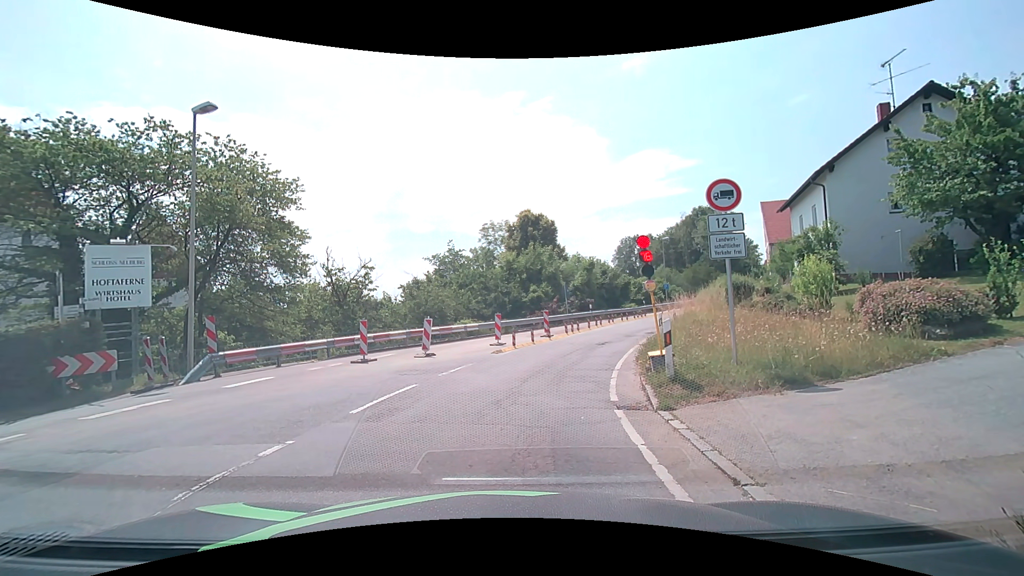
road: secondary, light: Day
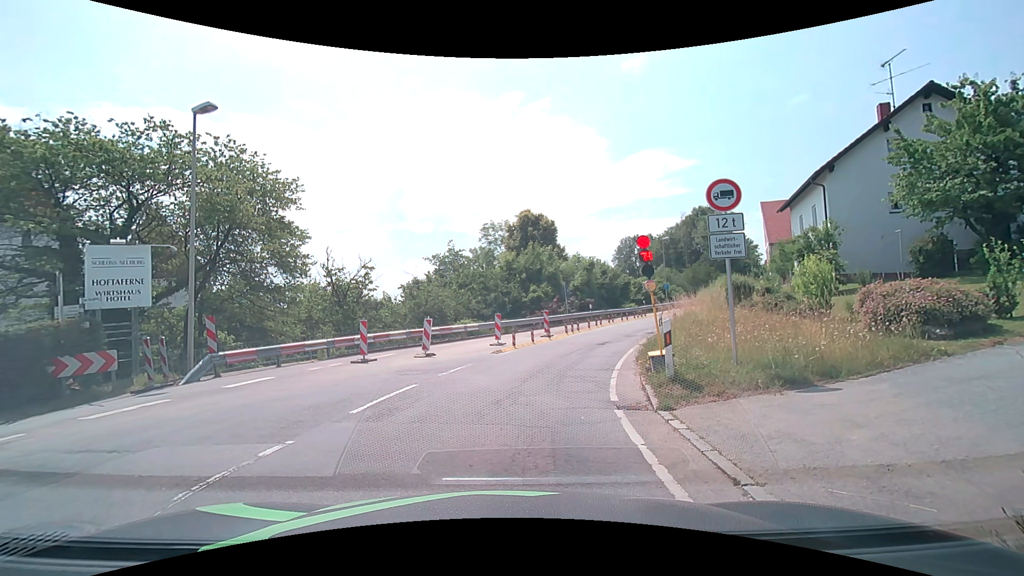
(0.0, 0.0) m; 0°
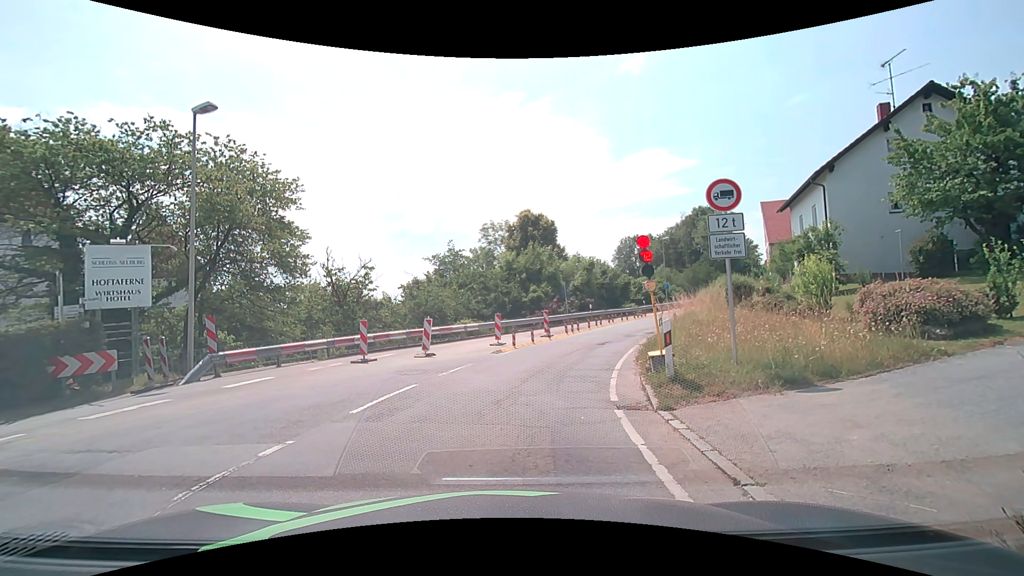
(0.0, 0.0) m; 0°
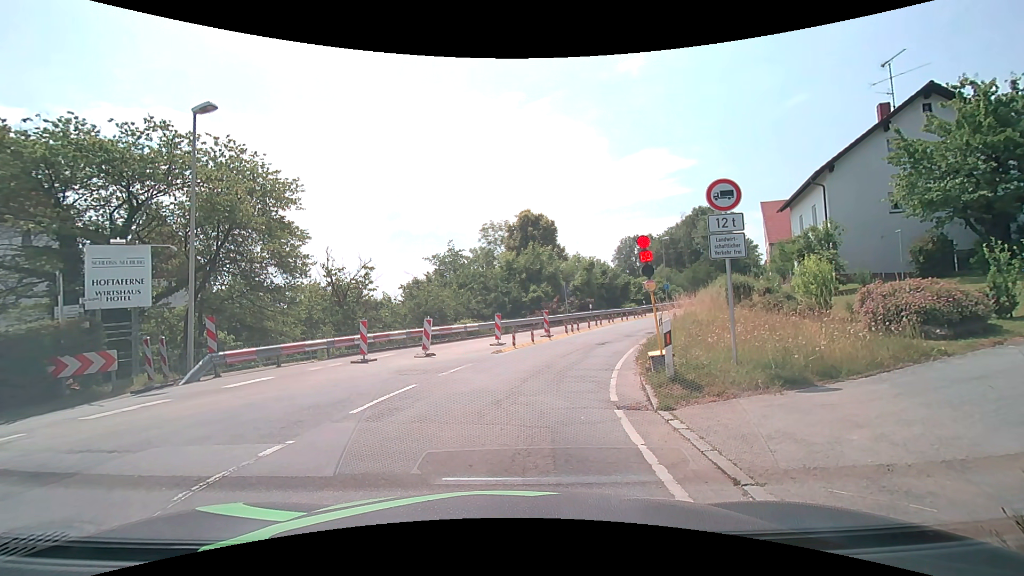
(0.0, 0.0) m; 0°
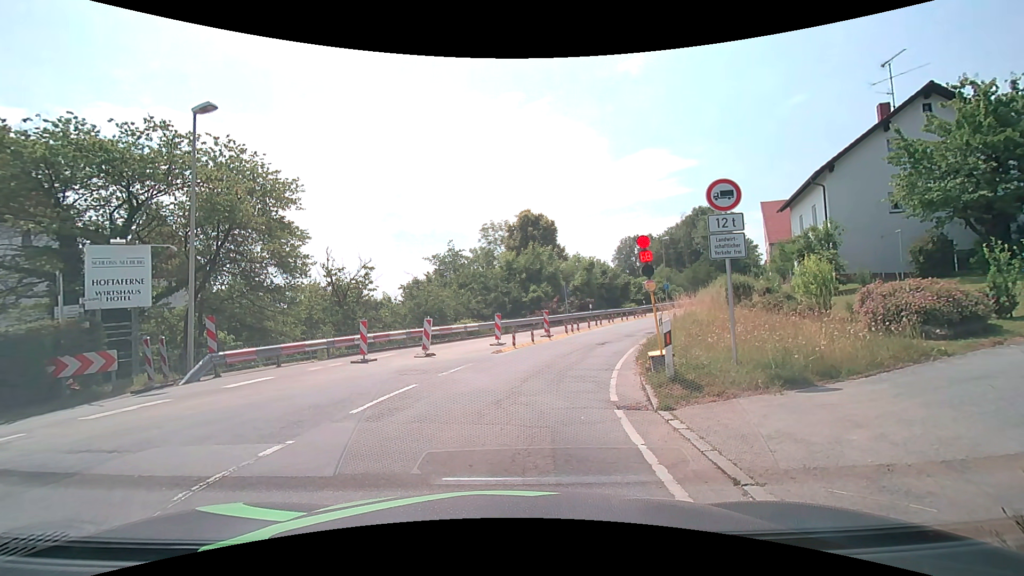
(0.0, 0.0) m; 0°
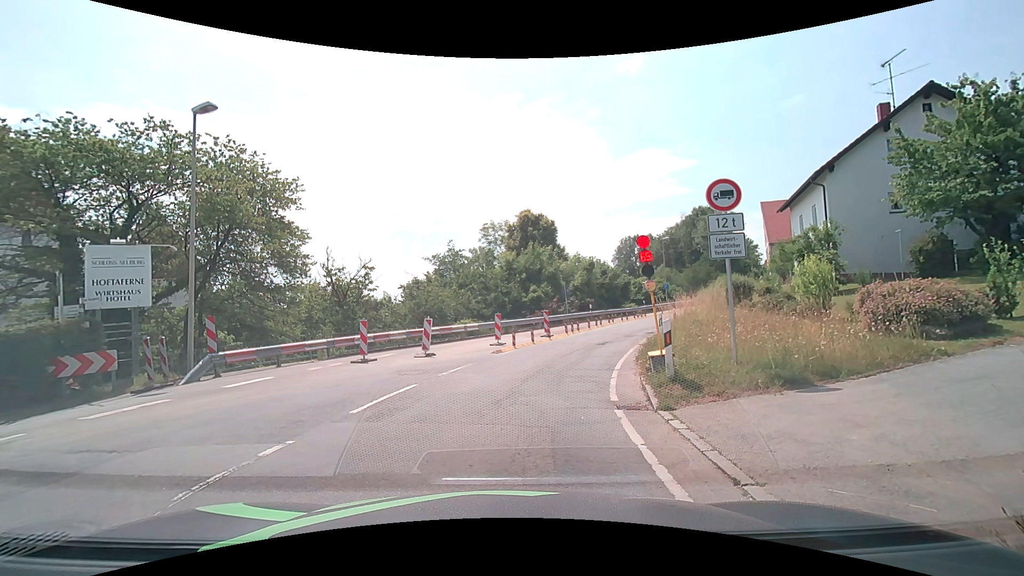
(0.0, 0.0) m; 0°
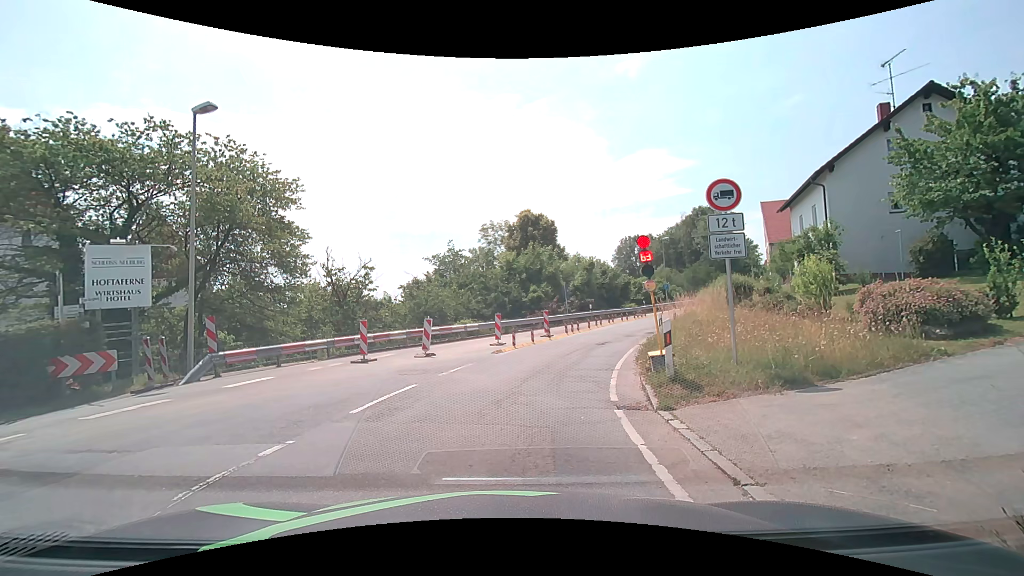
(0.0, 0.0) m; 0°
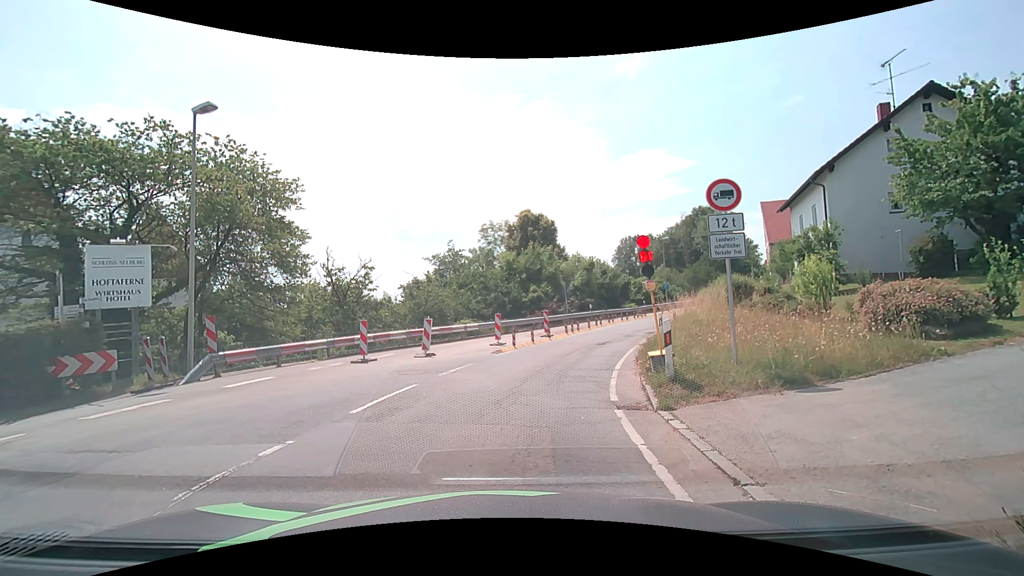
(0.0, 0.0) m; 0°
(0, +10) (+3, +20) (+6, +29) (+11, +38) (+16, +47) (+21, +55) (+27, +63) (+34, +71) (+40, +78) (+47, +86) m
